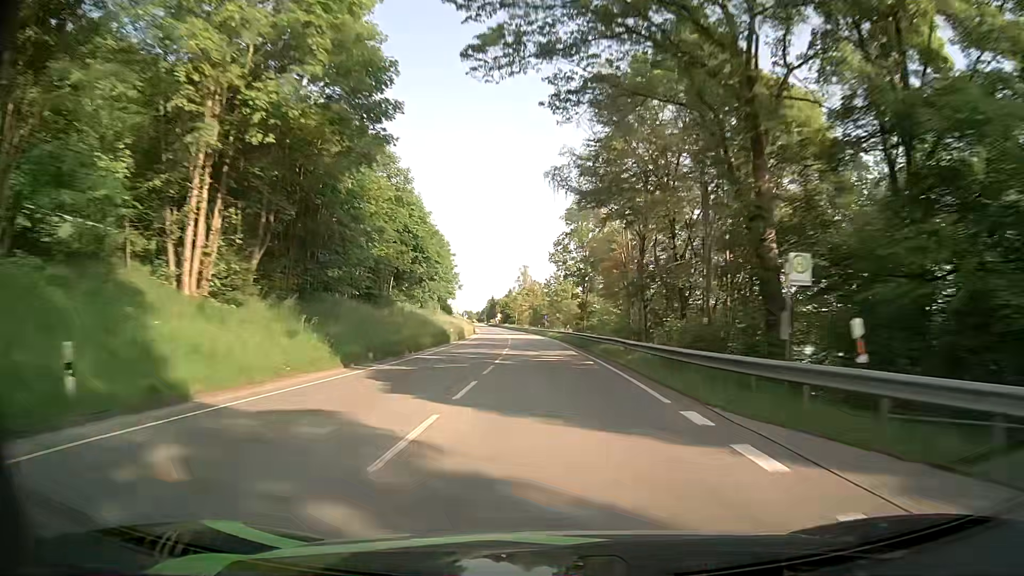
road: primary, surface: asphalt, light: Day
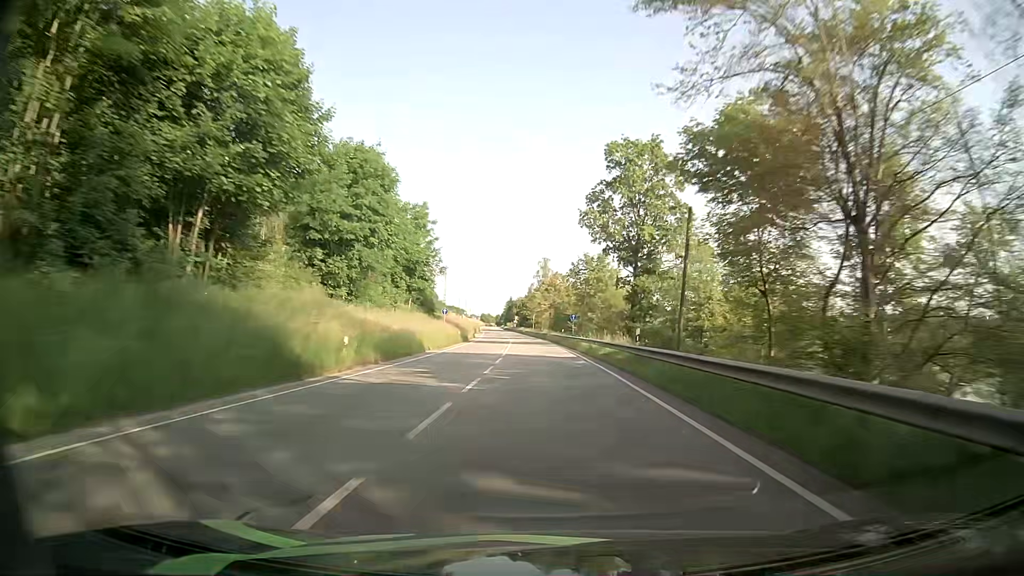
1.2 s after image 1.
(-0.5, +34.8) m; -2°
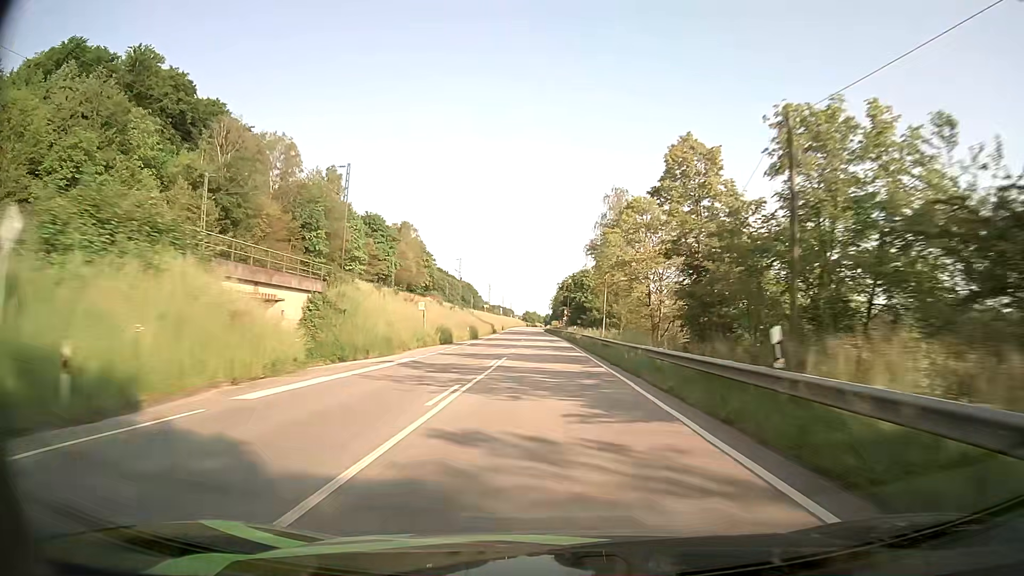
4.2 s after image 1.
(-3.0, +88.6) m; -4°
(0, +10) (0, +20) (0, +30) (0, +40) (-1, +50) (-1, +60) (-1, +70) (-1, +80) (-1, +90) (-2, +100) m
